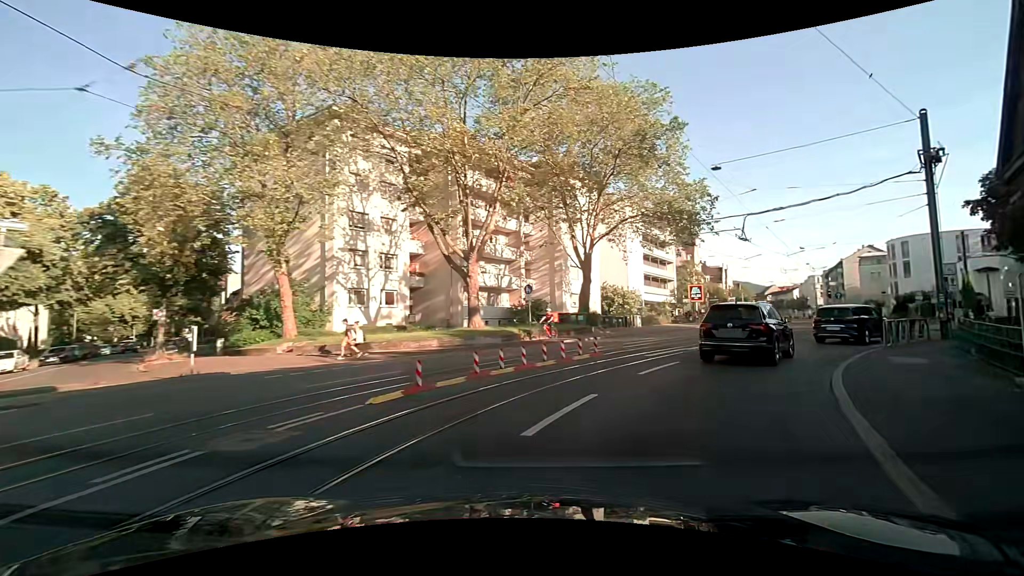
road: primary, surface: asphalt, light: Day
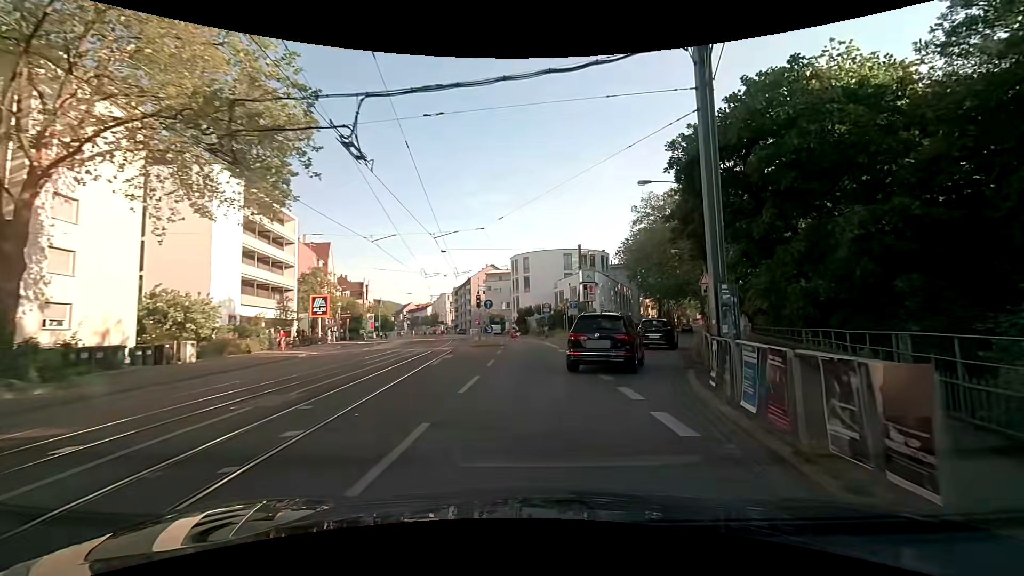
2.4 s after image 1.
(+6.8, +17.0) m; +39°
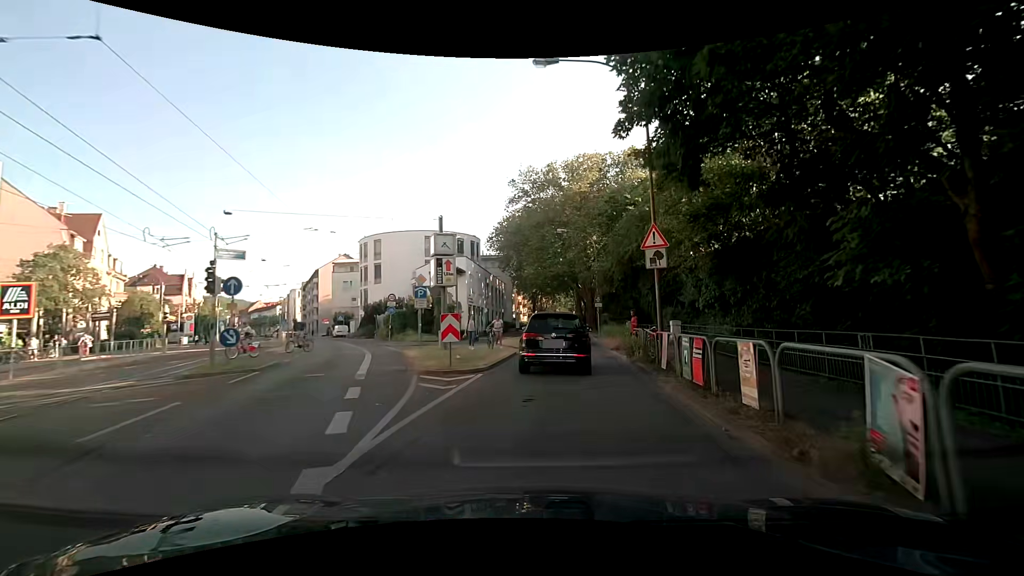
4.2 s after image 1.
(+2.1, +14.6) m; +15°
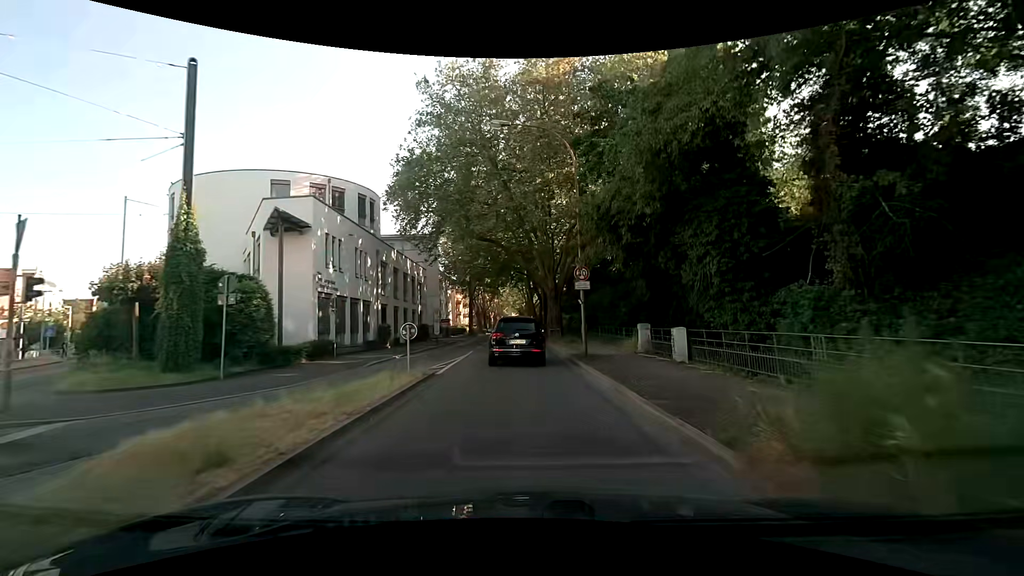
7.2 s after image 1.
(+1.8, +25.1) m; +6°
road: secondary
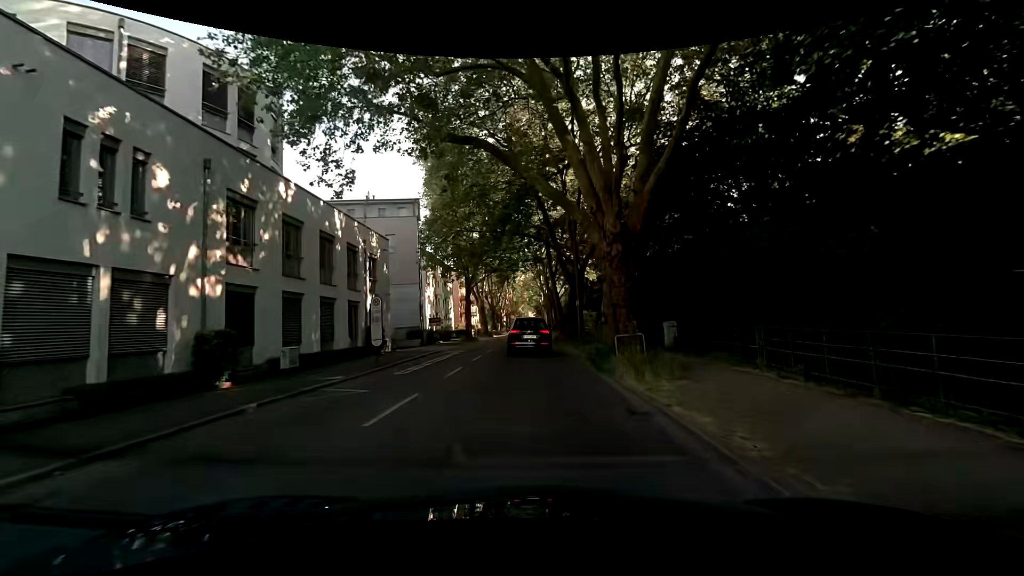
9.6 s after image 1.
(-0.5, +21.7) m; 0°
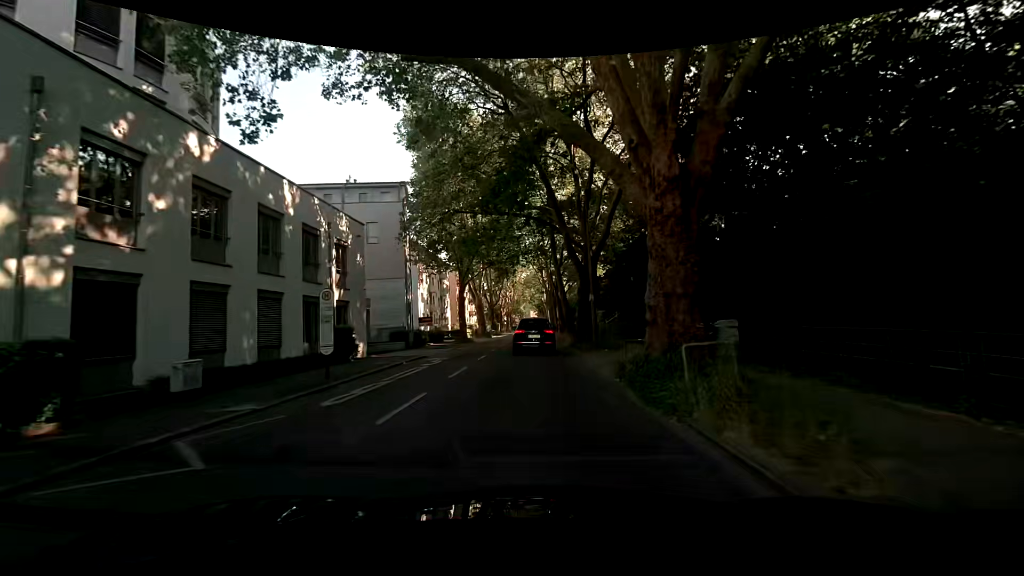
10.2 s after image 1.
(-0.2, +5.8) m; -2°
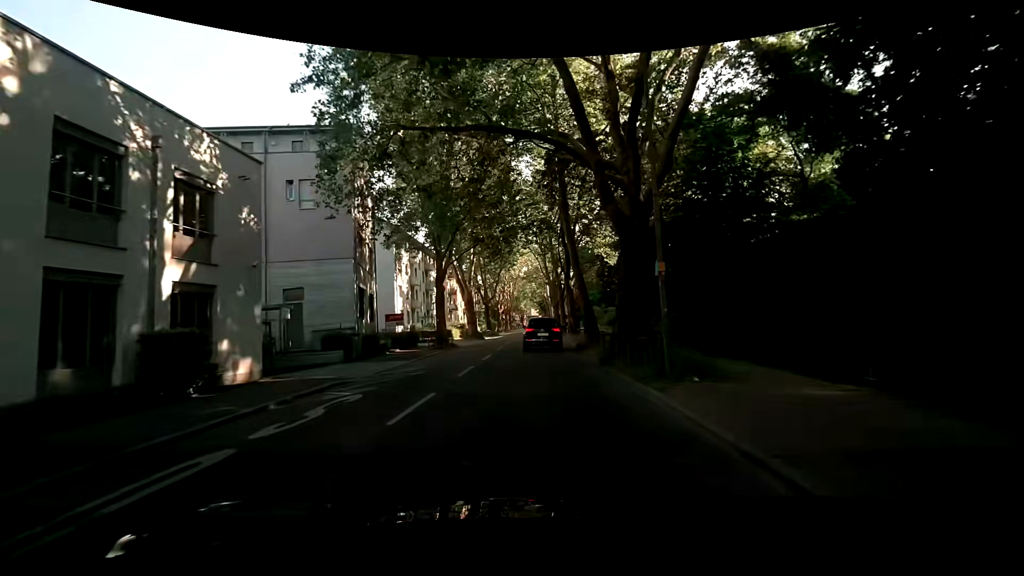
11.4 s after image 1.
(-0.1, +12.1) m; -1°
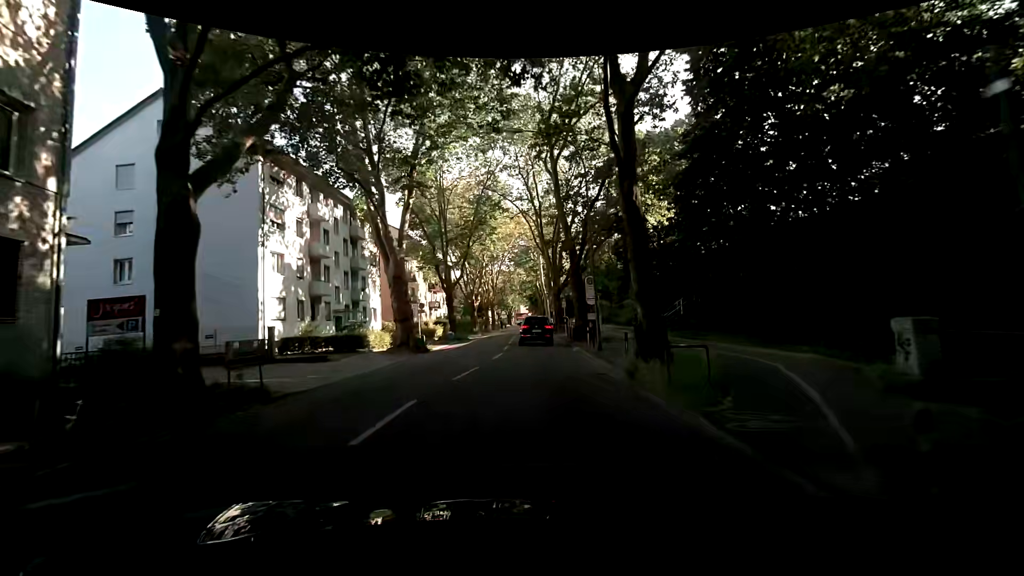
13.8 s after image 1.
(+0.8, +25.2) m; +3°
(0, +10) (0, +20) (0, +30) (0, +40) (0, +50) (0, +60) (0, +70) (0, +80) (0, +90) (0, +100) m
